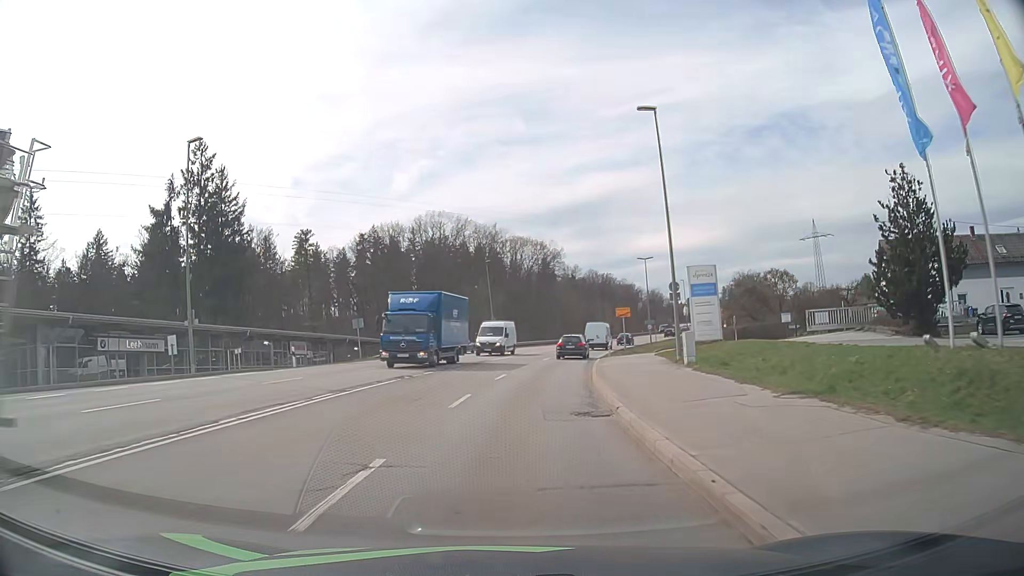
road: secondary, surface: asphalt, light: Day
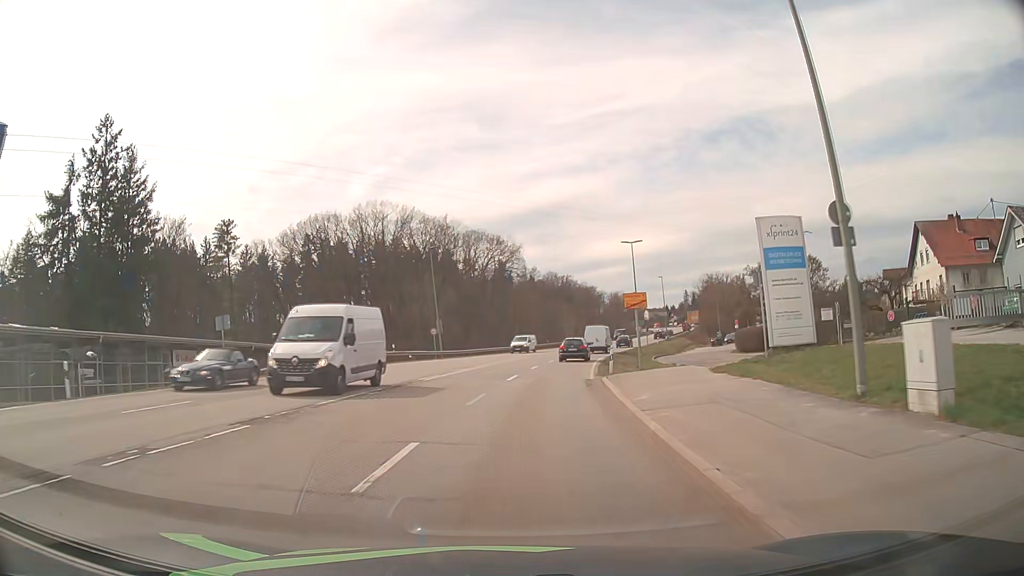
(+0.4, +16.1) m; +4°
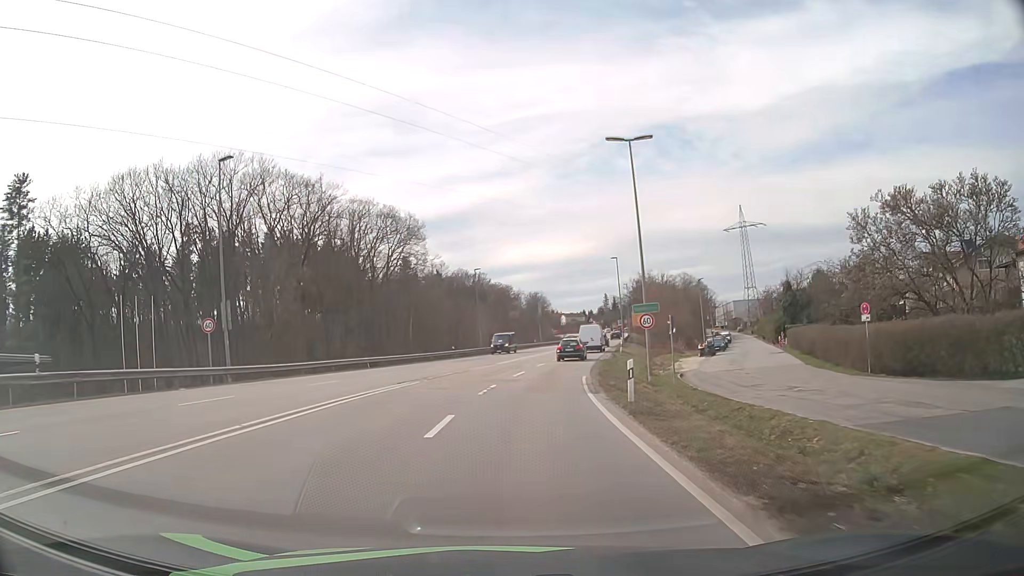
(+2.2, +32.0) m; +7°
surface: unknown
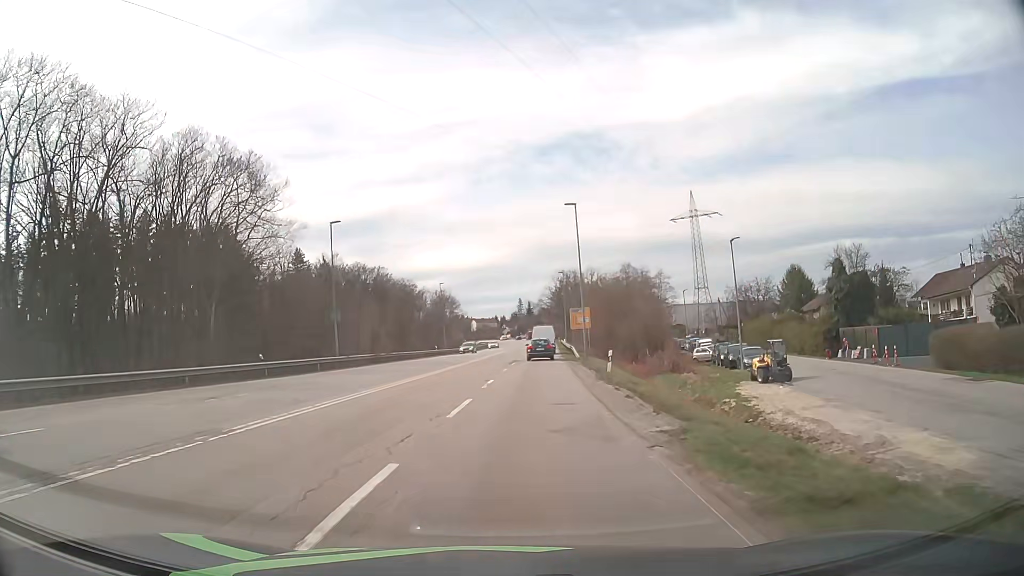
(+2.3, +33.4) m; +8°
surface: asphalt
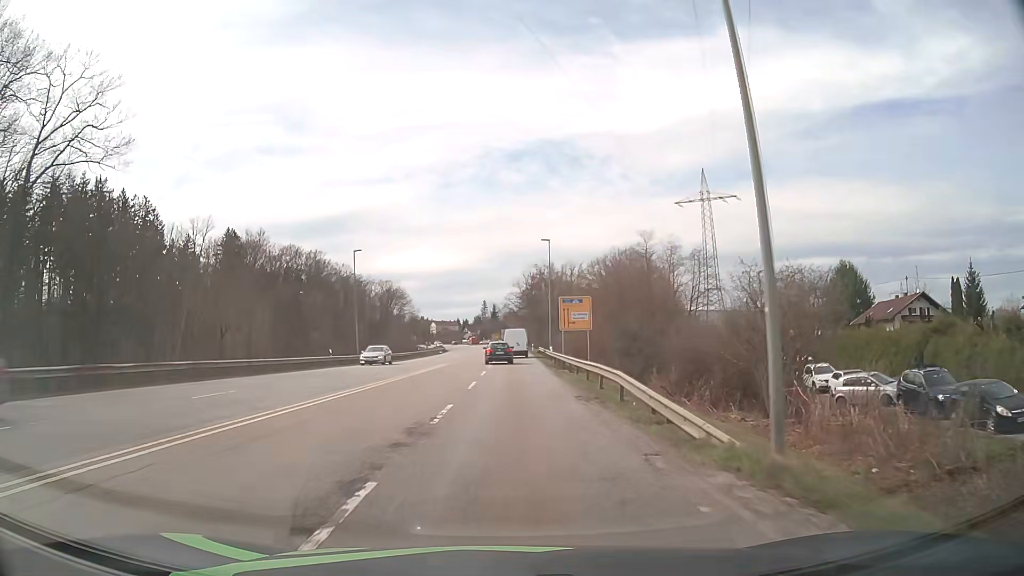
(+1.4, +35.6) m; +3°
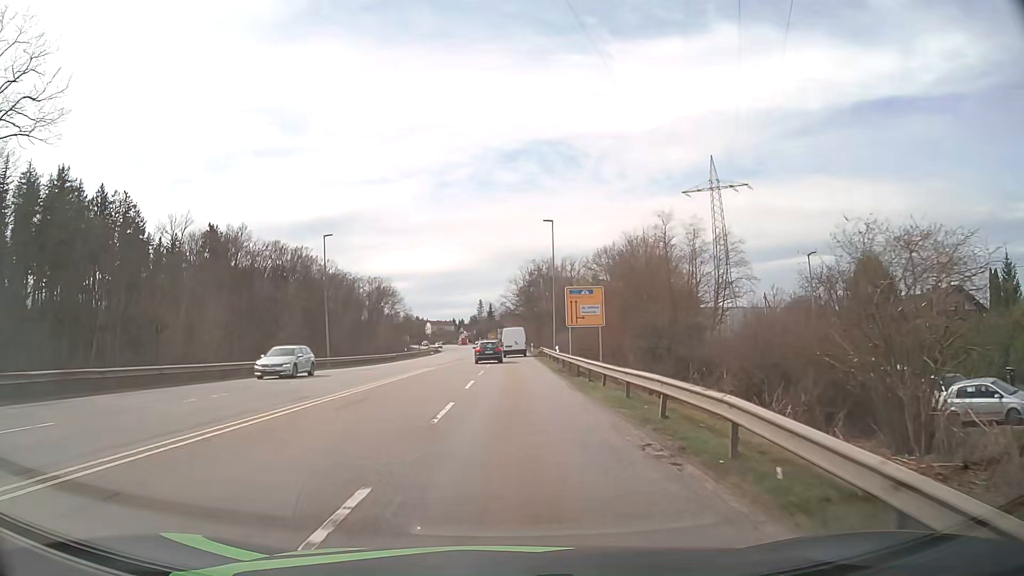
(+0.1, +9.1) m; 0°
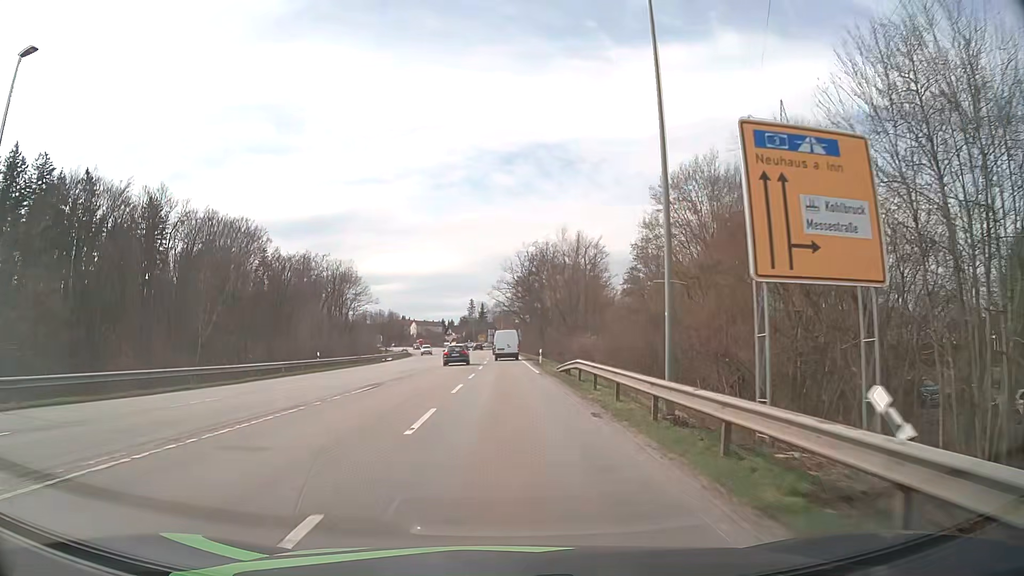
(+0.4, +36.6) m; +1°
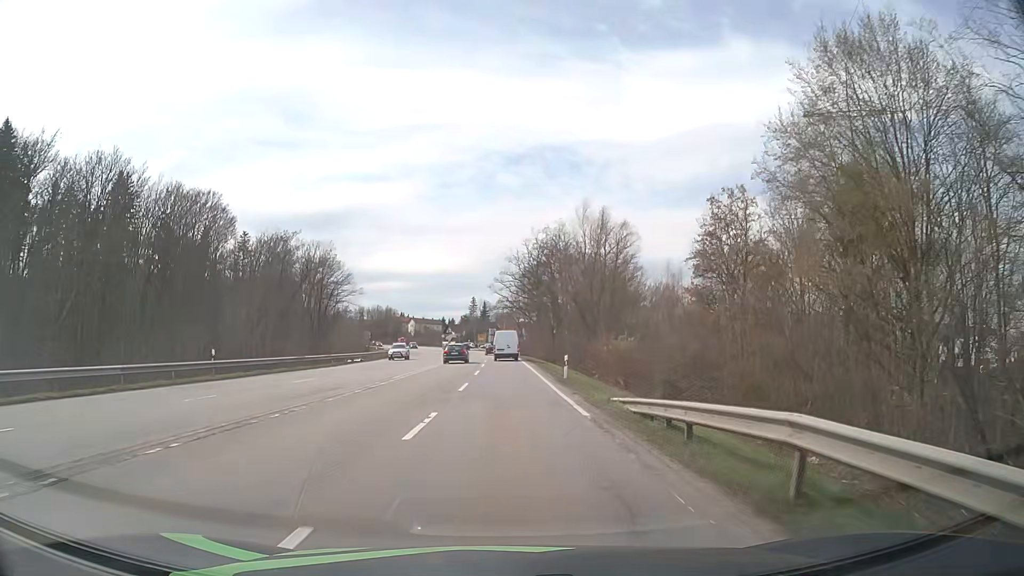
(0.0, +18.3) m; 0°
(0, +10) (0, +20) (0, +30) (0, +40) (0, +50) (0, +60) (0, +70) (-1, +80) (-2, +90) (-3, +100) m
